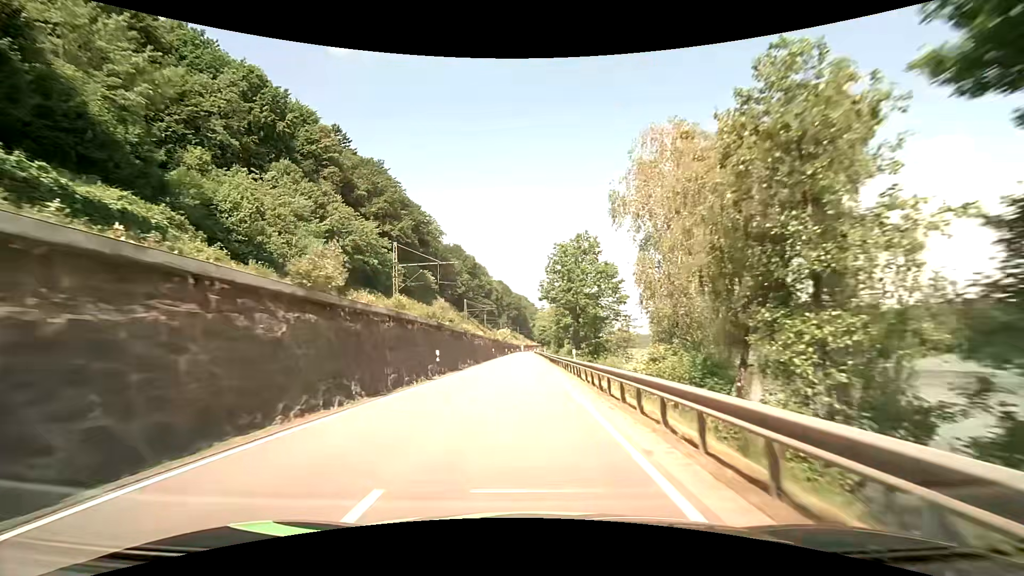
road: primary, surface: asphalt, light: Day
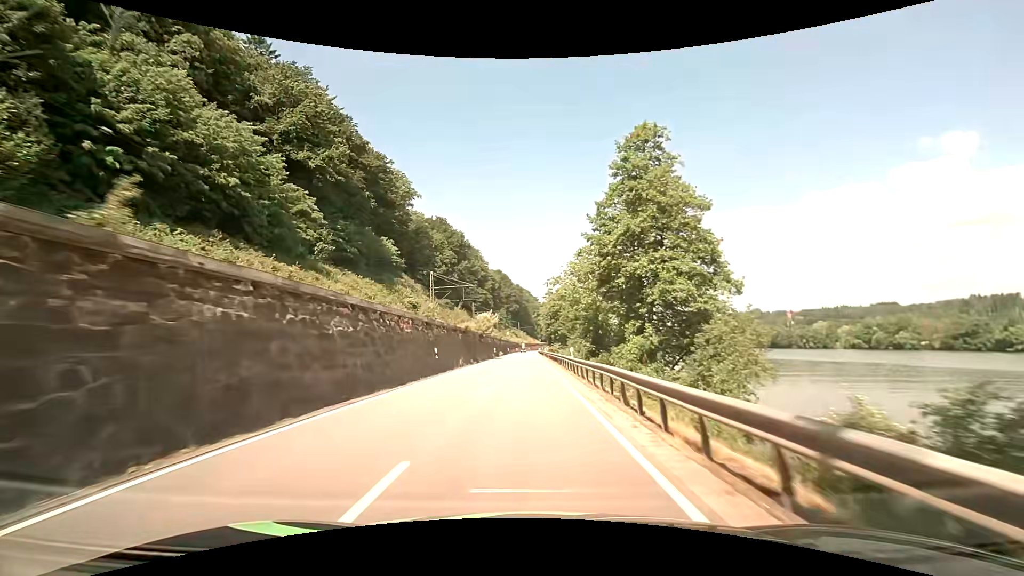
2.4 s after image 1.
(-0.2, +46.6) m; 0°
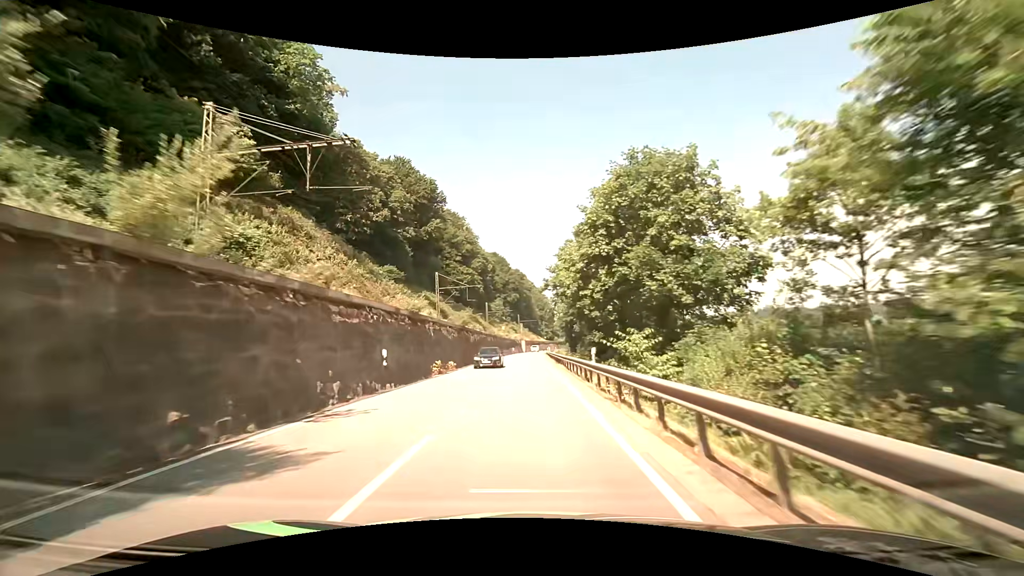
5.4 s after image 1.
(-0.8, +58.3) m; -1°
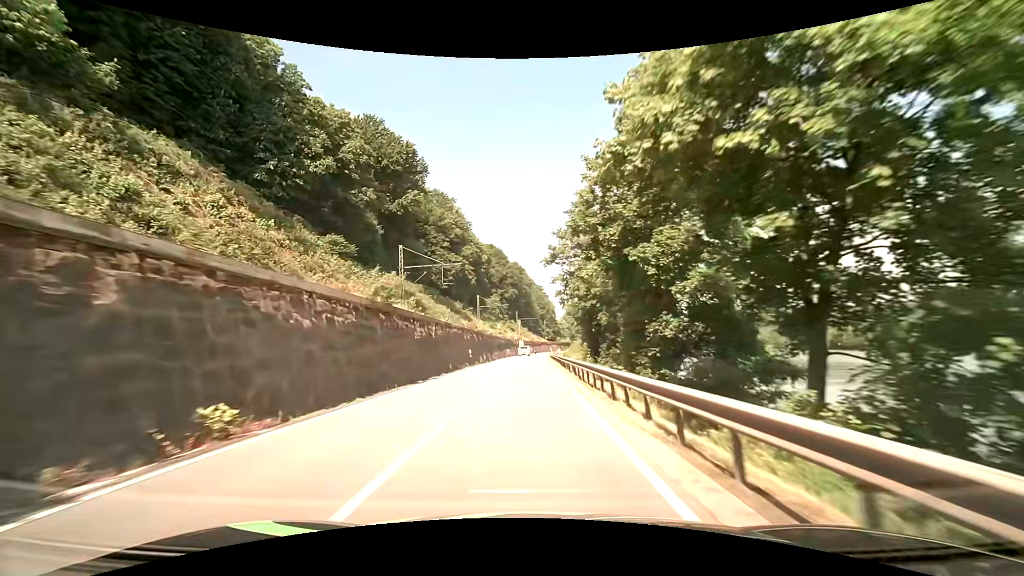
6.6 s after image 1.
(0.0, +23.3) m; 0°
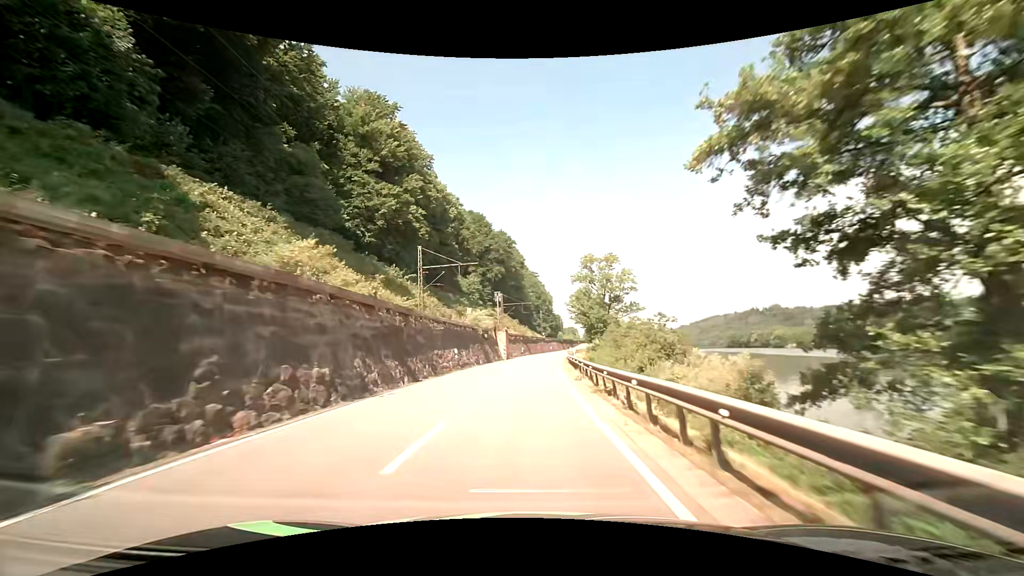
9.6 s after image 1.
(+0.3, +58.4) m; +1°
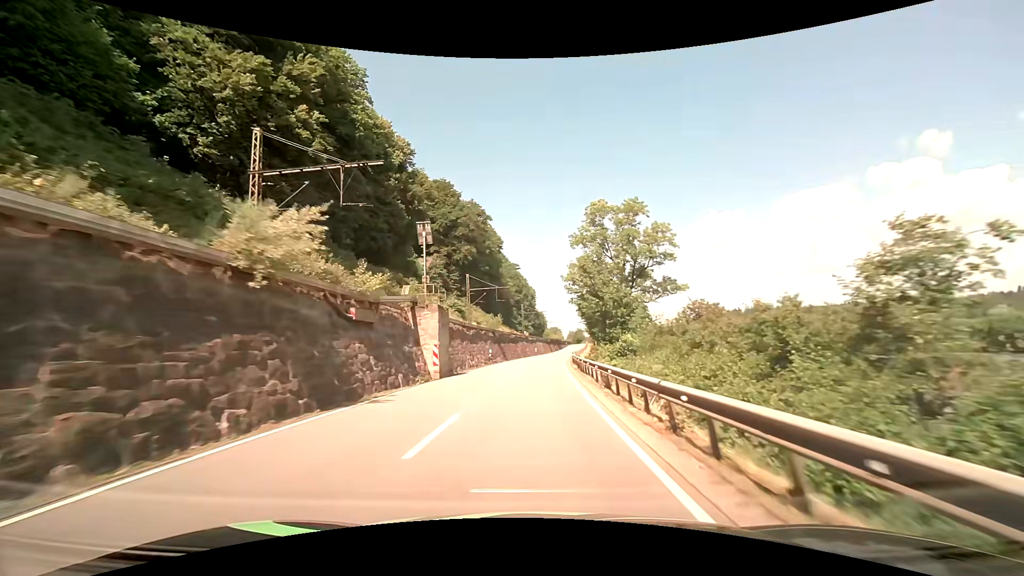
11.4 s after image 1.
(+0.5, +35.0) m; +2°
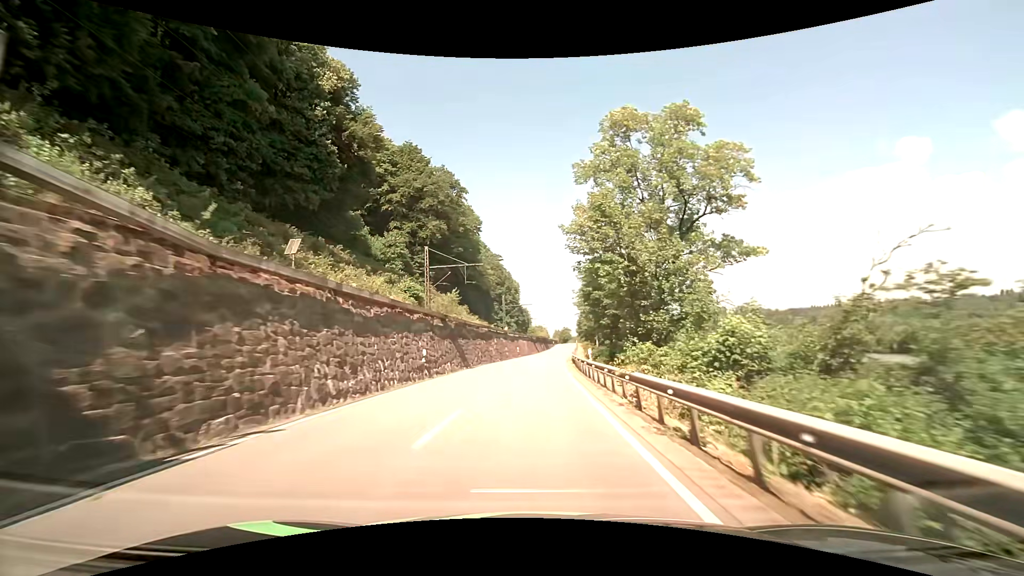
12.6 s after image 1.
(+0.4, +23.3) m; +2°
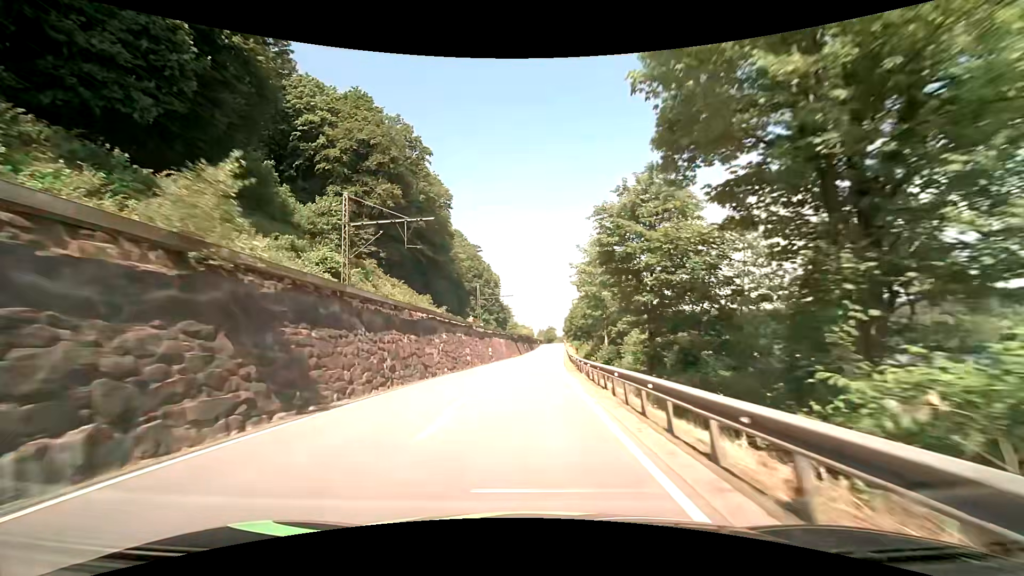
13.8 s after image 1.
(+0.5, +23.3) m; +2°
(0, +10) (0, +20) (+1, +30) (+1, +40) (+1, +50) (+2, +60) (+3, +70) (+3, +80) (+4, +90) (+4, +100) m
